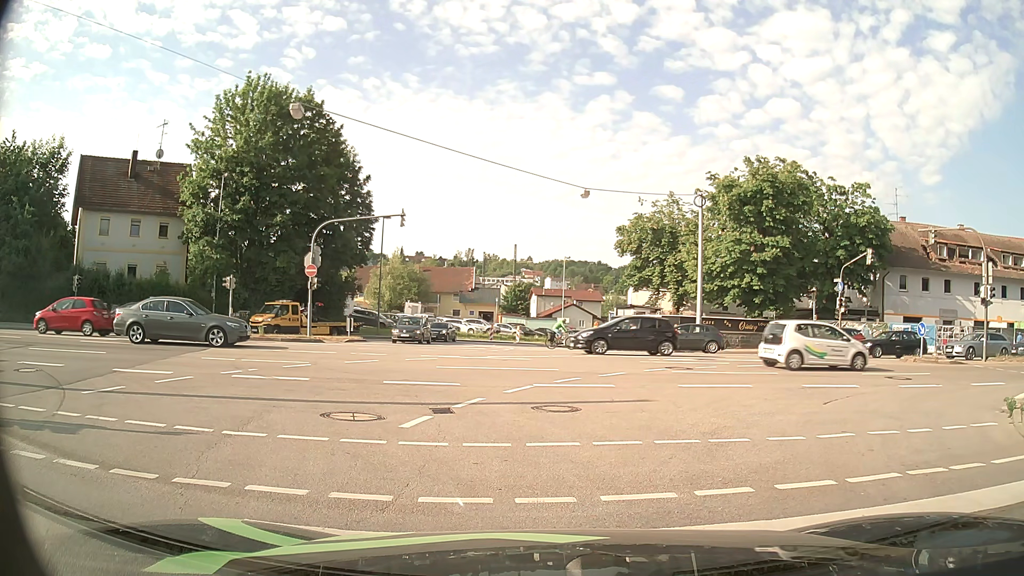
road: primary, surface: asphalt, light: Day
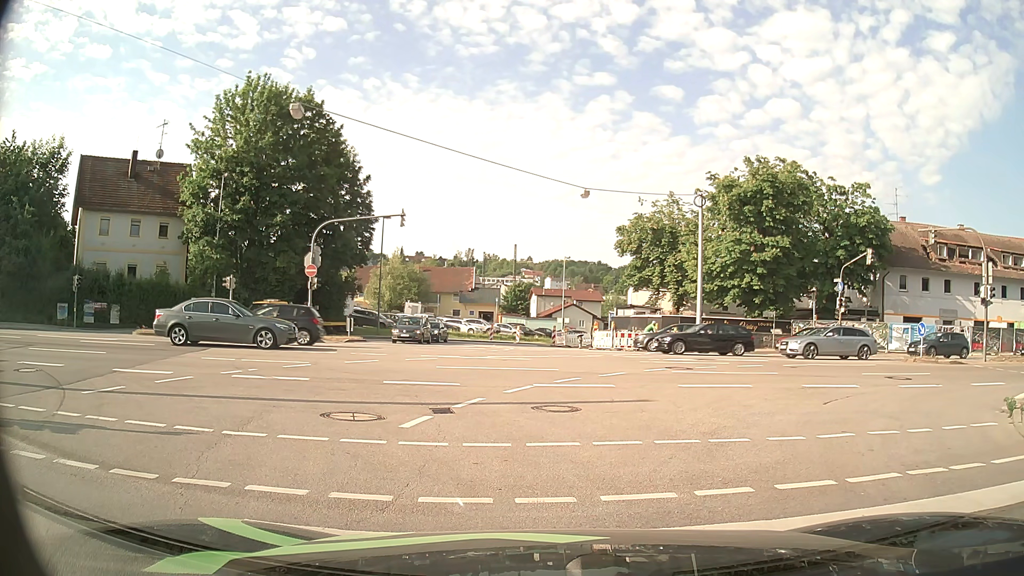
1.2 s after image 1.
(0.0, 0.0) m; 0°
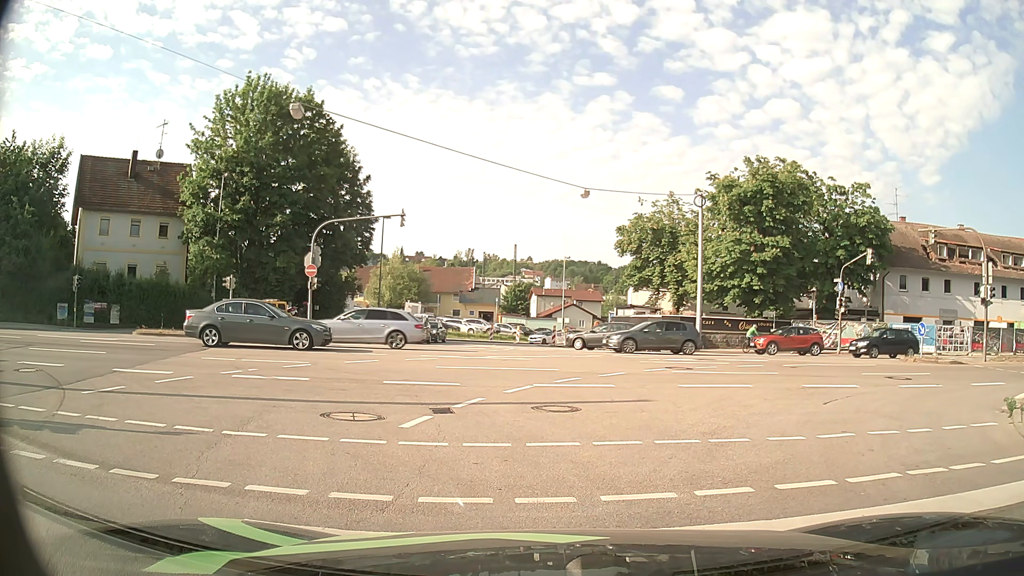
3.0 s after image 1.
(0.0, 0.0) m; 0°
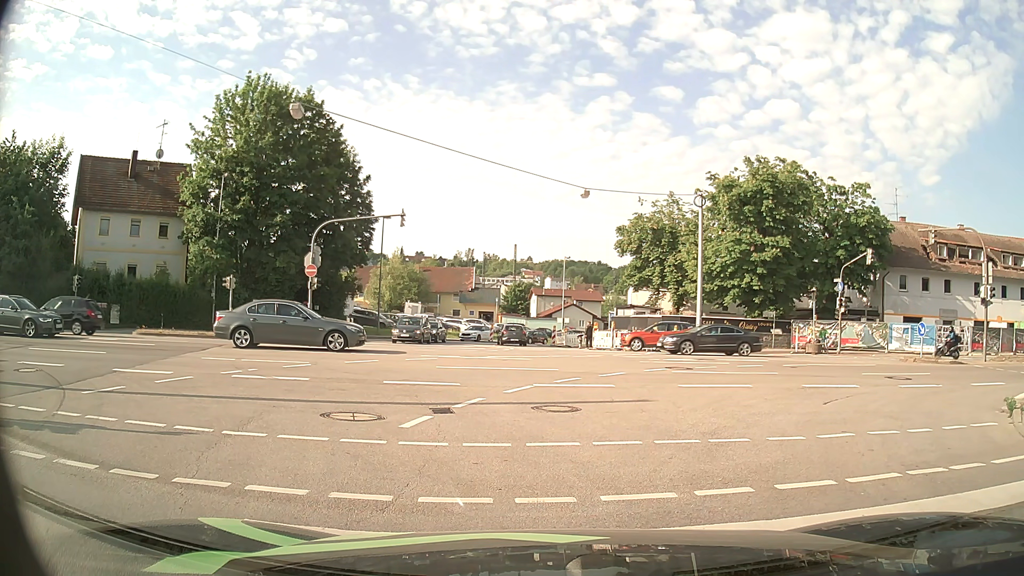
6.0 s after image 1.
(0.0, 0.0) m; 0°
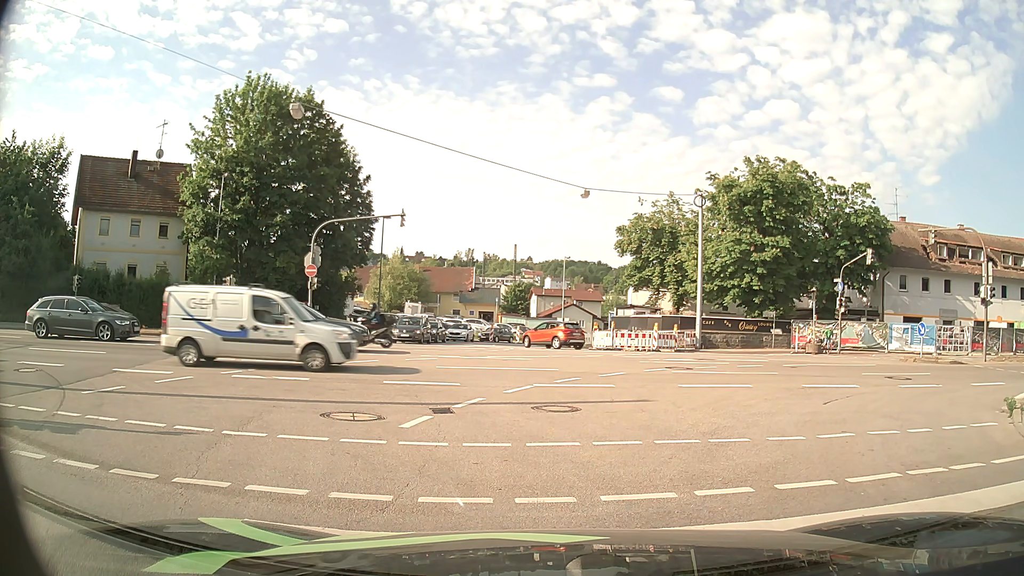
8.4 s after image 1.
(0.0, 0.0) m; 0°
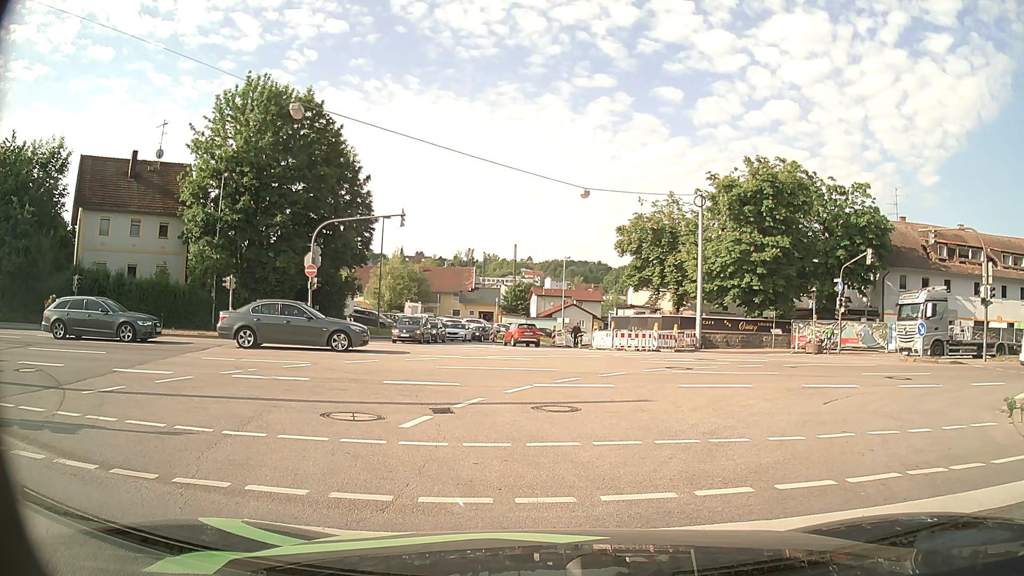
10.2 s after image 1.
(0.0, 0.0) m; 0°
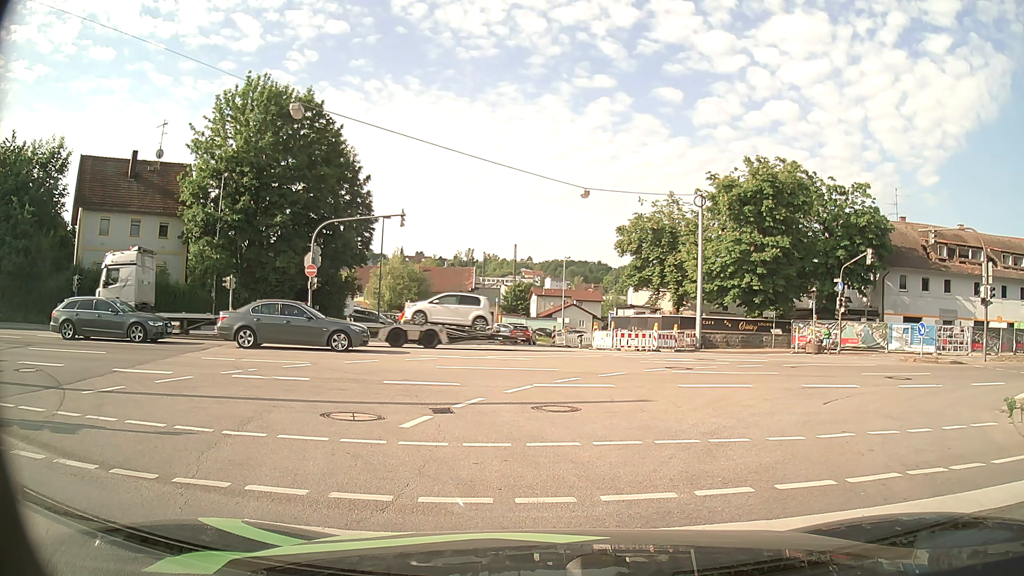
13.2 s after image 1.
(0.0, 0.0) m; 0°
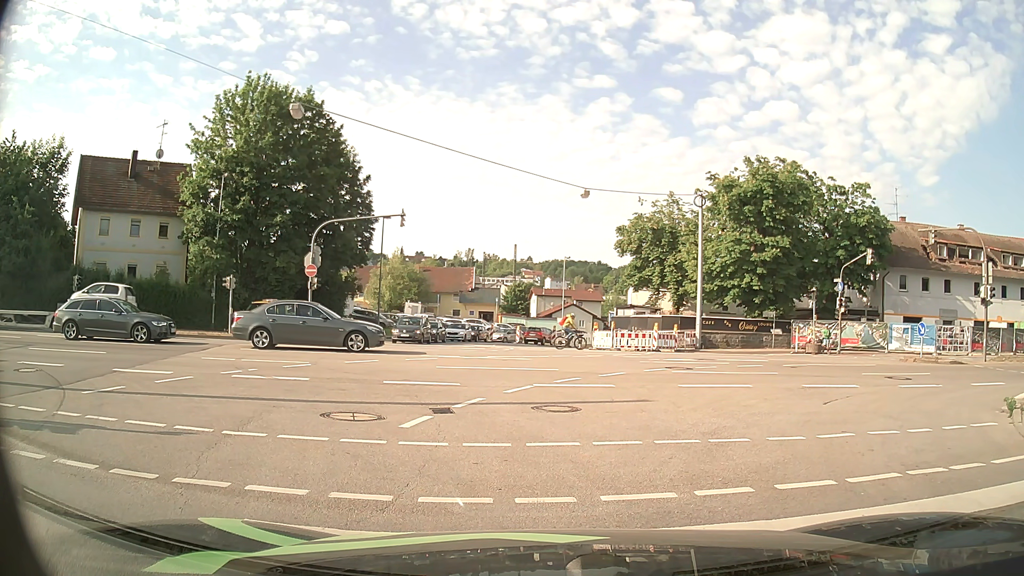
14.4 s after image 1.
(0.0, 0.0) m; 0°
(0, +10) (0, +20) (-1, +30) (-2, +40) (-4, +50) (-4, +60) (0, +69) (+7, +77) (+14, +84) (+20, +92) m
